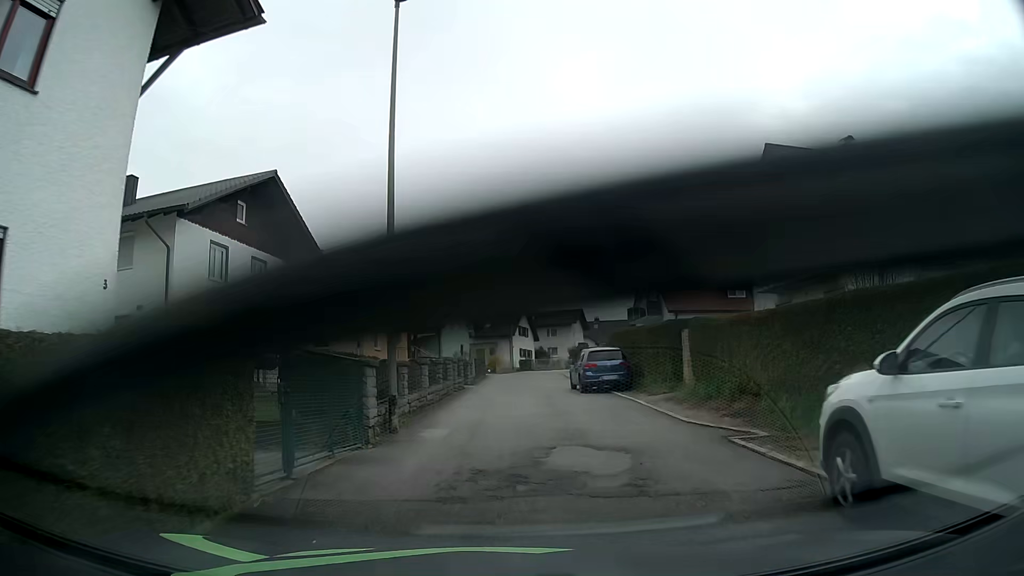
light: Day
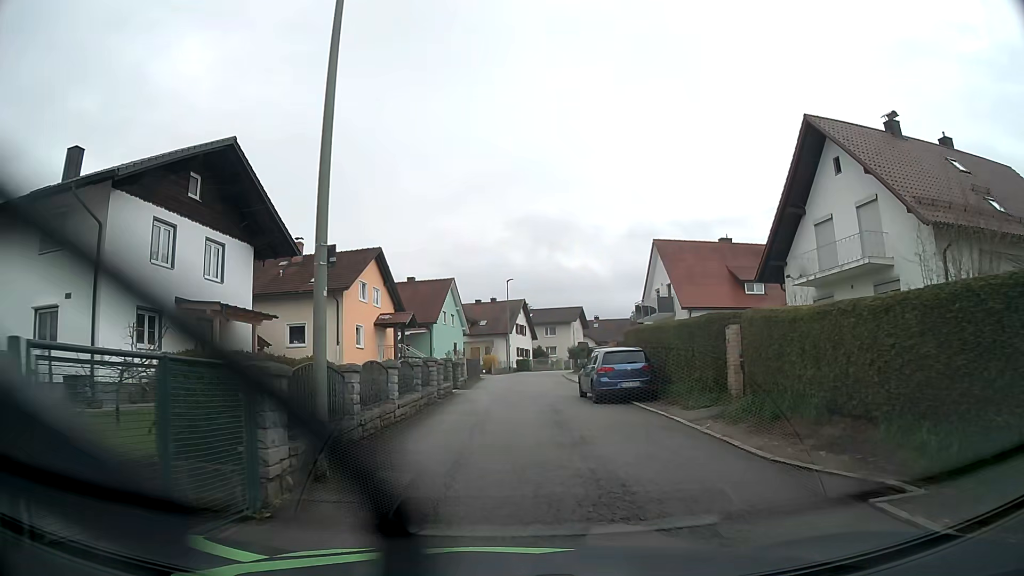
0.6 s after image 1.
(0.0, +4.3) m; +2°
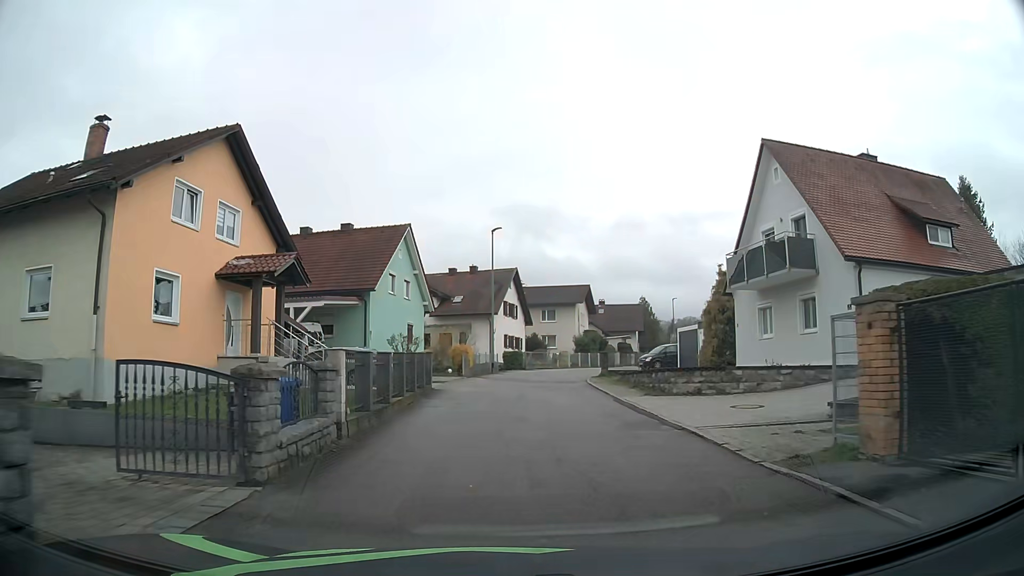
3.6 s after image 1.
(-0.1, +21.8) m; 0°
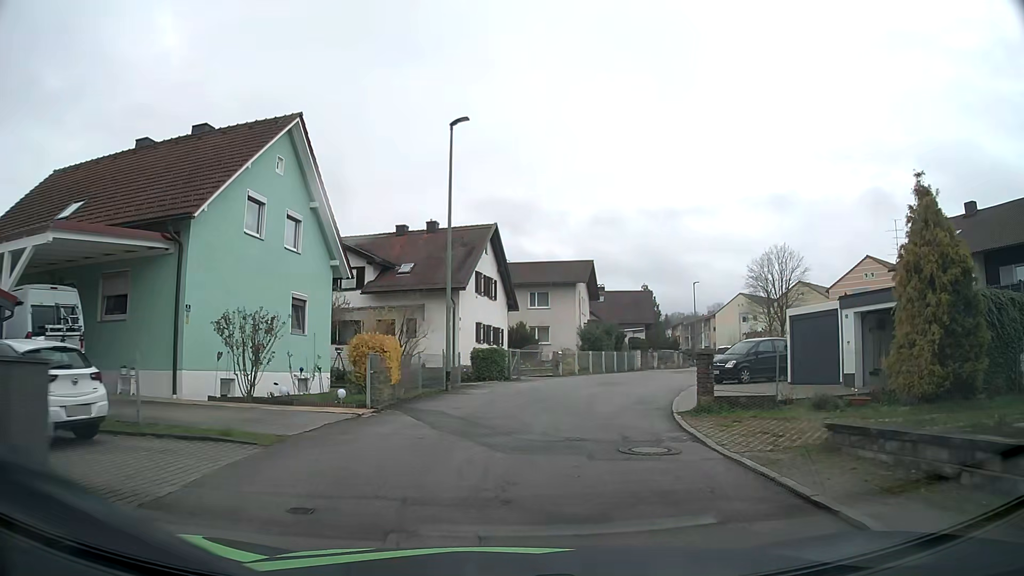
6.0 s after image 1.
(+0.4, +18.9) m; +2°
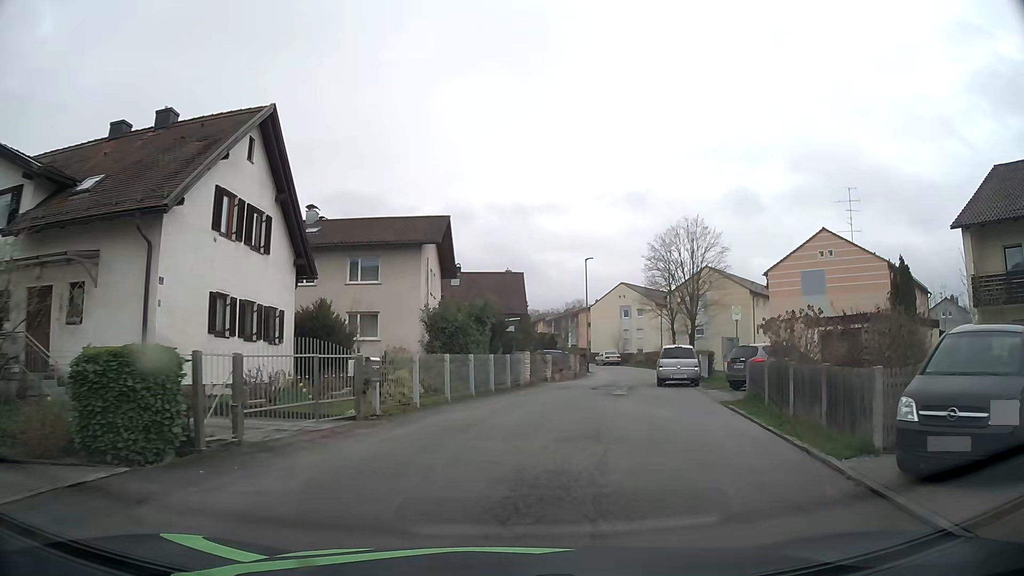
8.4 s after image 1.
(+1.5, +18.8) m; +12°
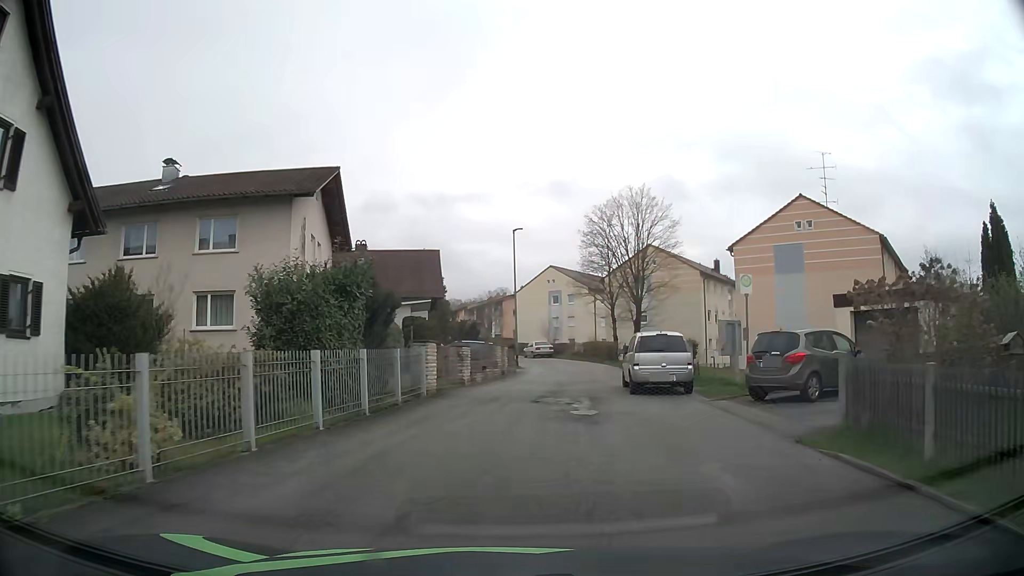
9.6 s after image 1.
(+0.6, +9.1) m; +7°
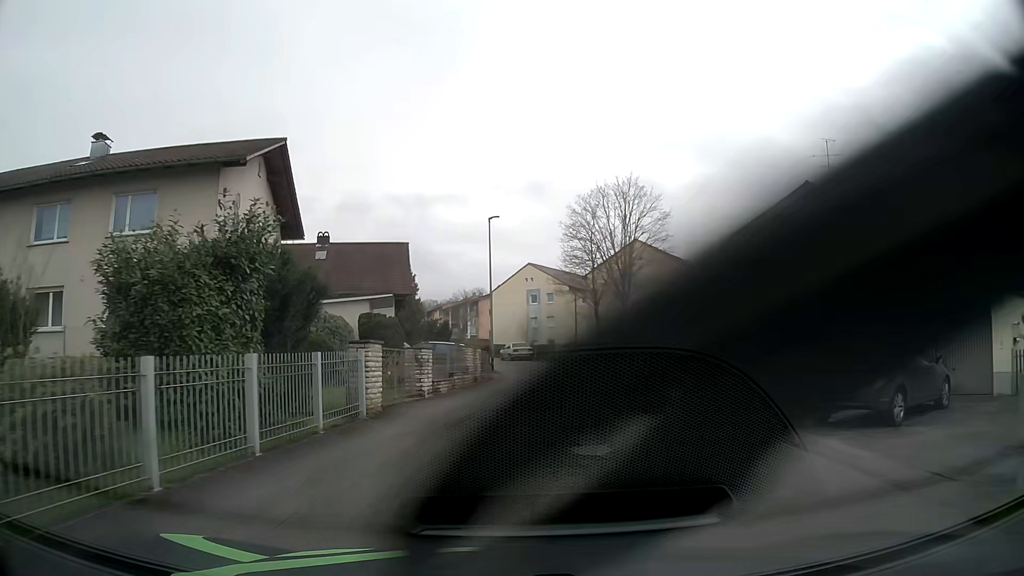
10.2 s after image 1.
(+0.1, +4.5) m; +2°
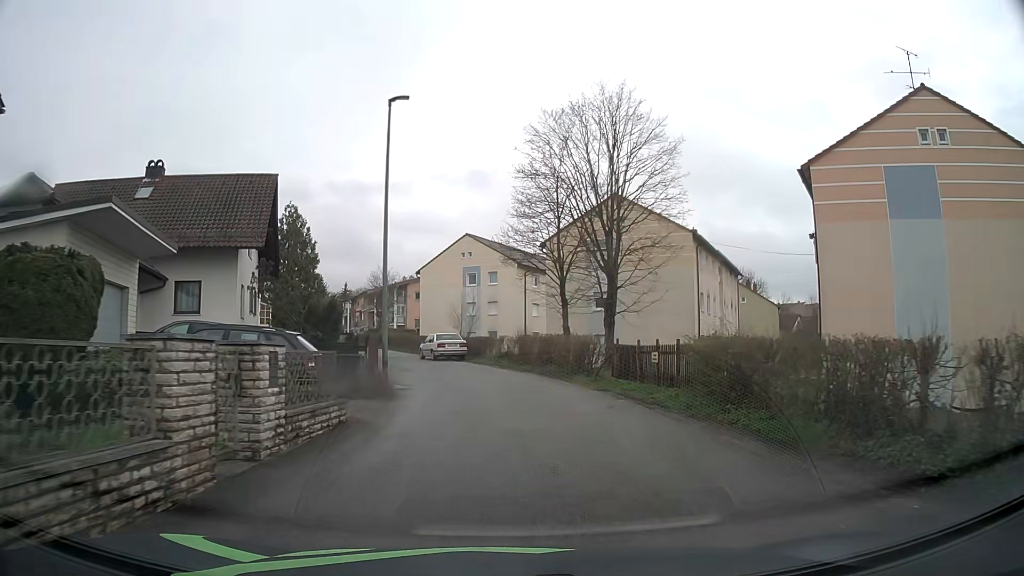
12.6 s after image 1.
(+0.8, +17.9) m; +5°
